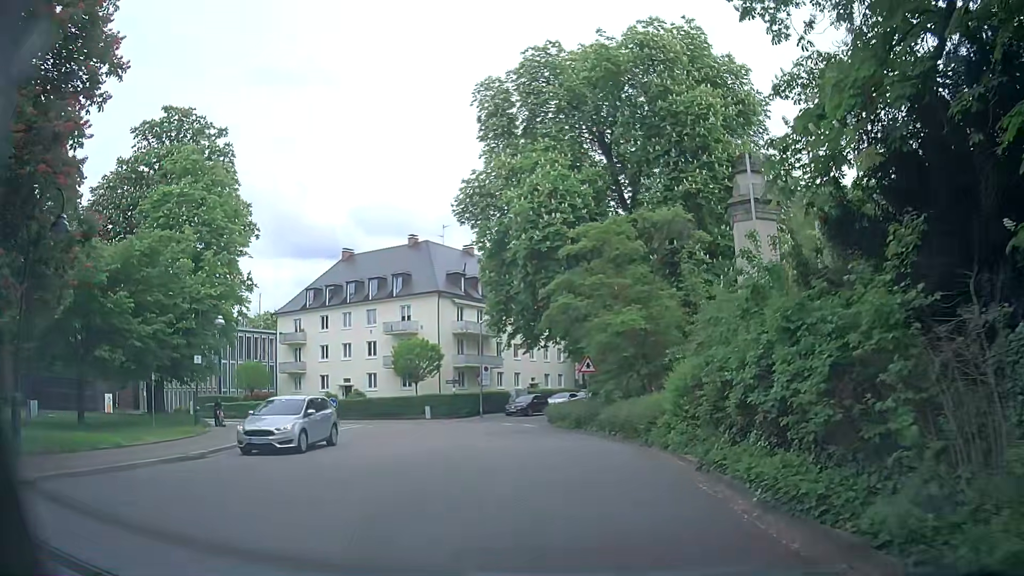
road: unclassified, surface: asphalt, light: Day
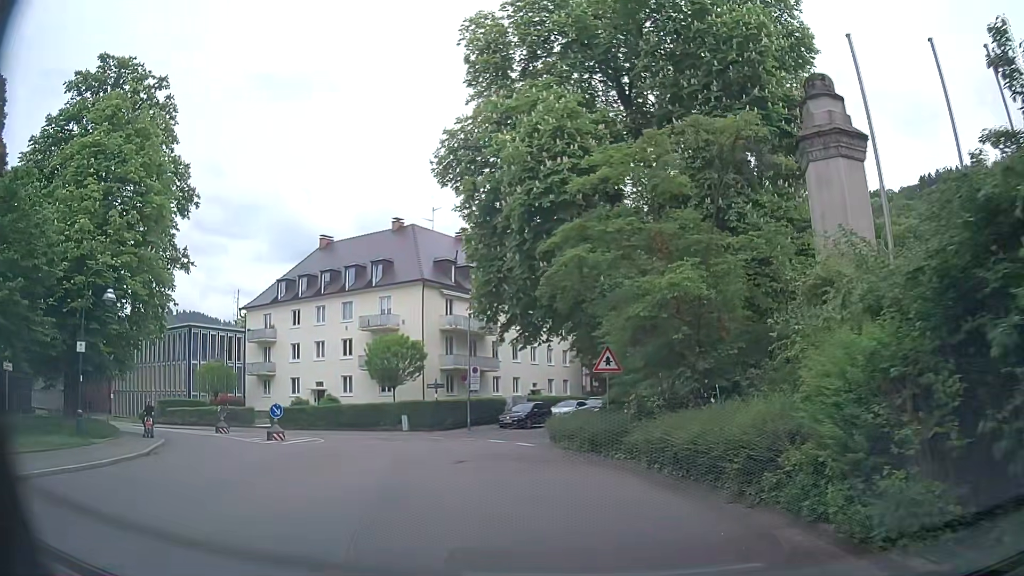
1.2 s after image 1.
(-0.2, +8.3) m; -2°
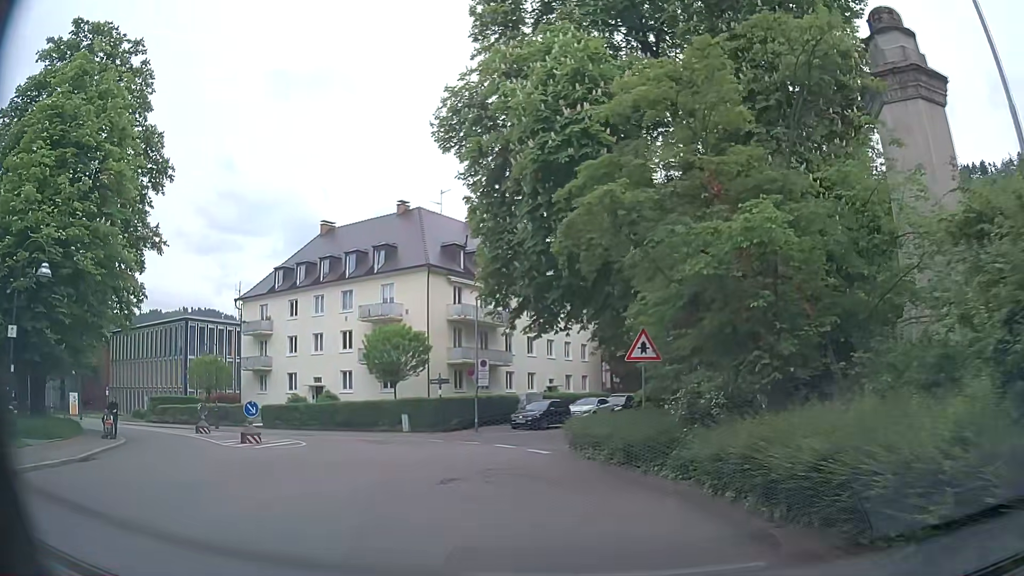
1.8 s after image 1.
(0.0, +4.2) m; 0°
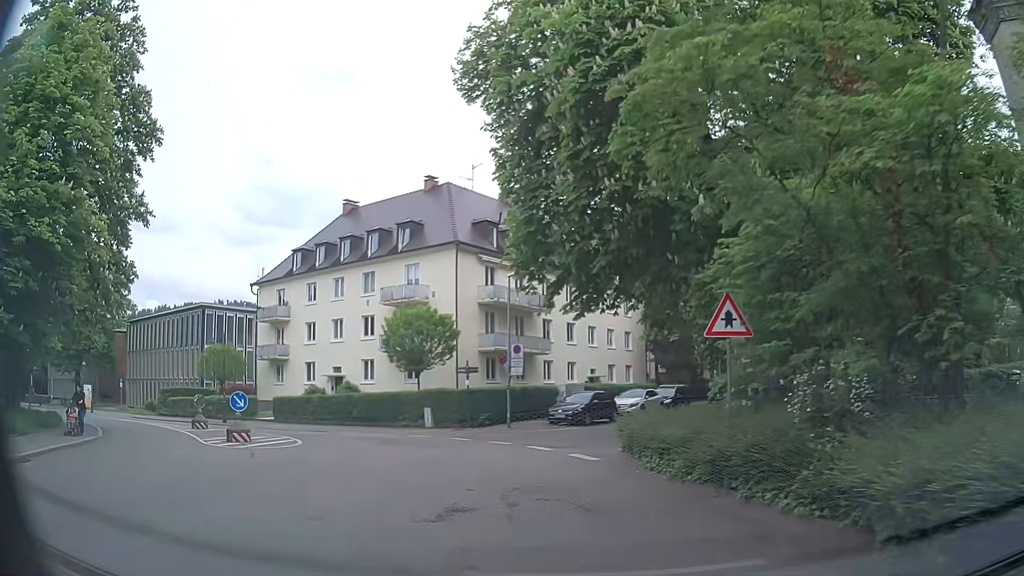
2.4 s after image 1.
(-0.1, +4.2) m; -4°
